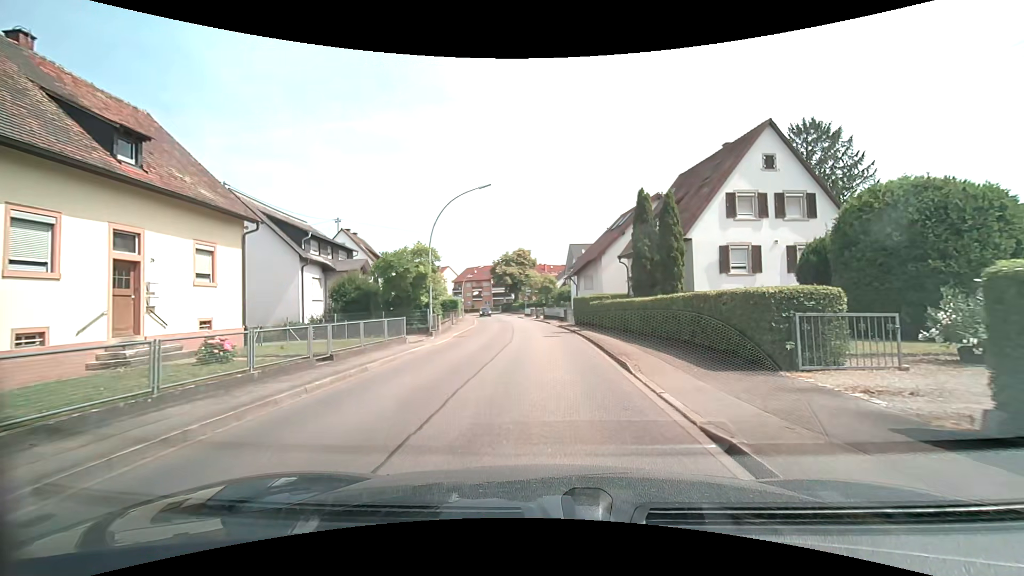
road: tertiary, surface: asphalt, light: Day
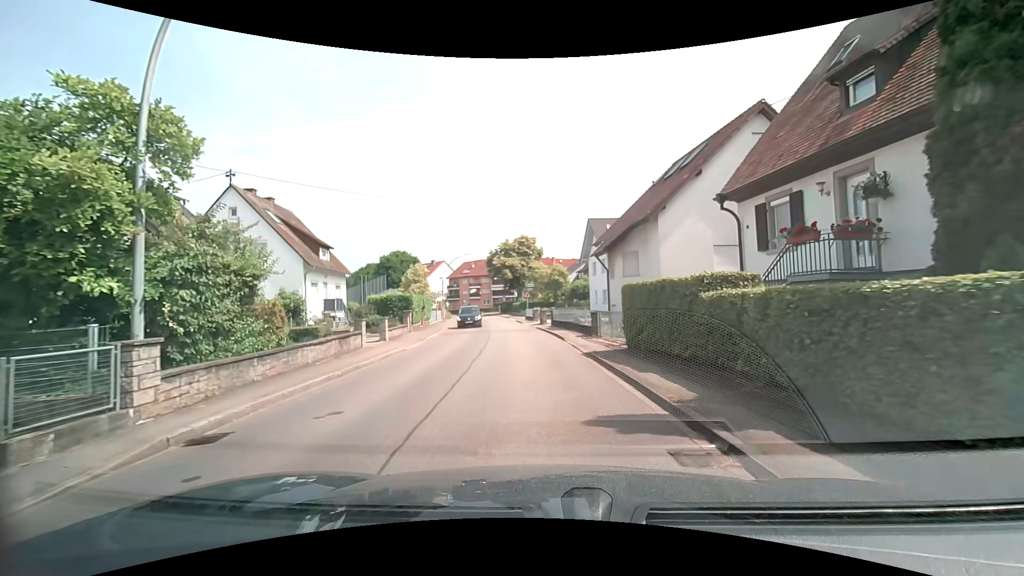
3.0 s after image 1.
(0.0, +19.5) m; -1°
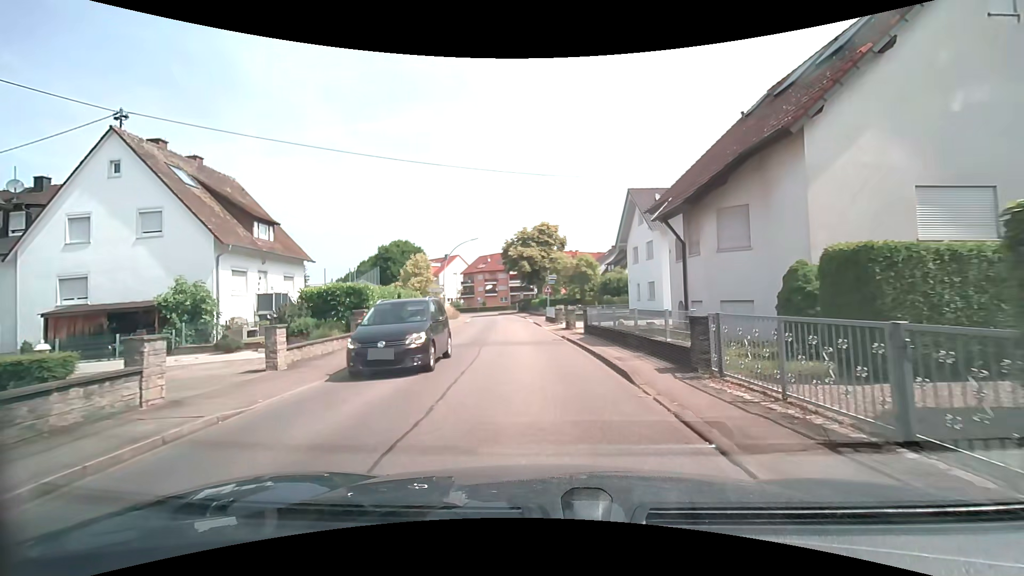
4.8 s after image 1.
(-0.3, +11.3) m; -3°
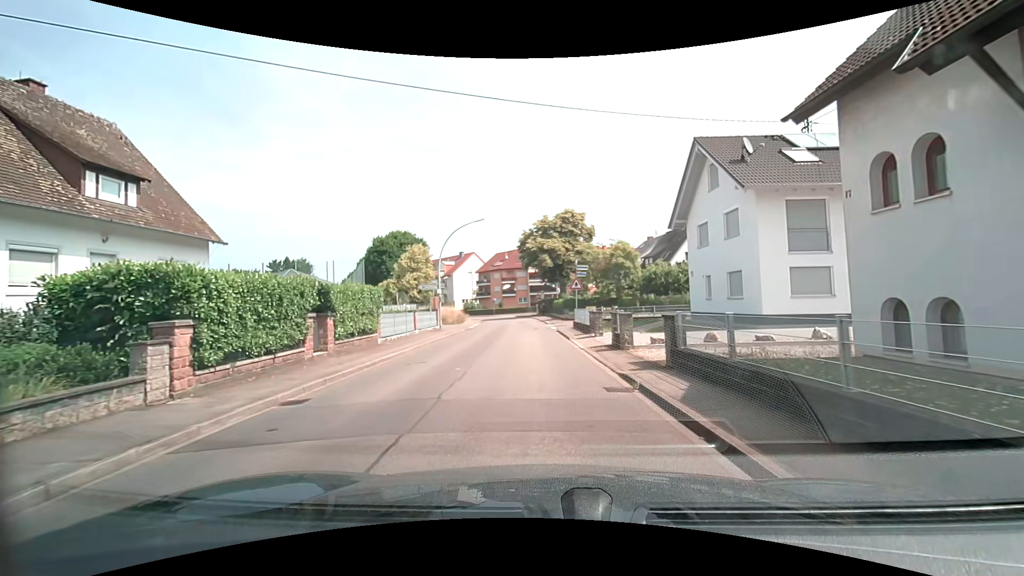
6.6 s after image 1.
(-0.2, +11.2) m; -2°
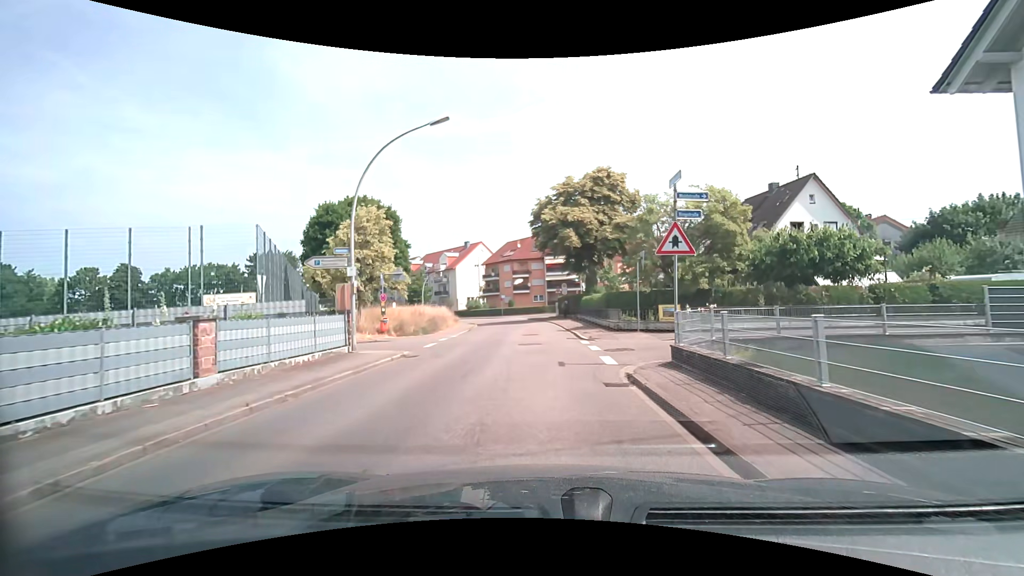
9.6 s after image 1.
(-0.5, +19.4) m; -2°
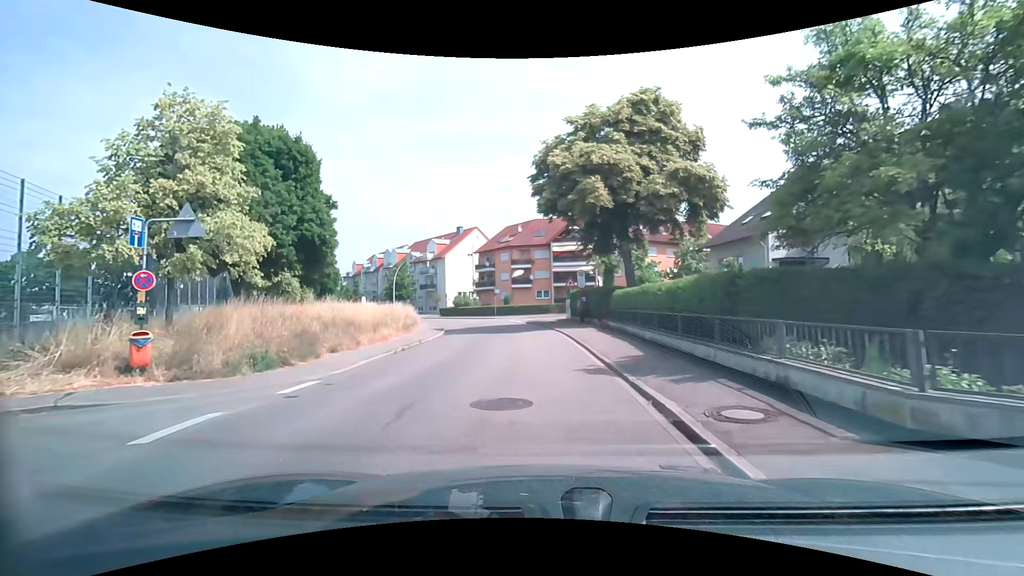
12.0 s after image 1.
(0.0, +16.7) m; 0°
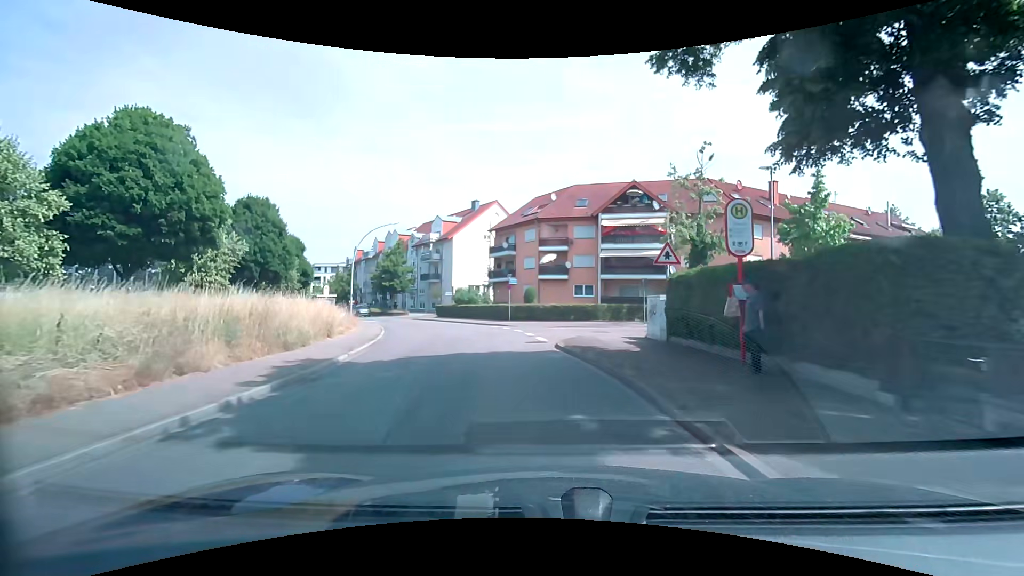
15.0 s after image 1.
(-0.9, +21.8) m; -4°
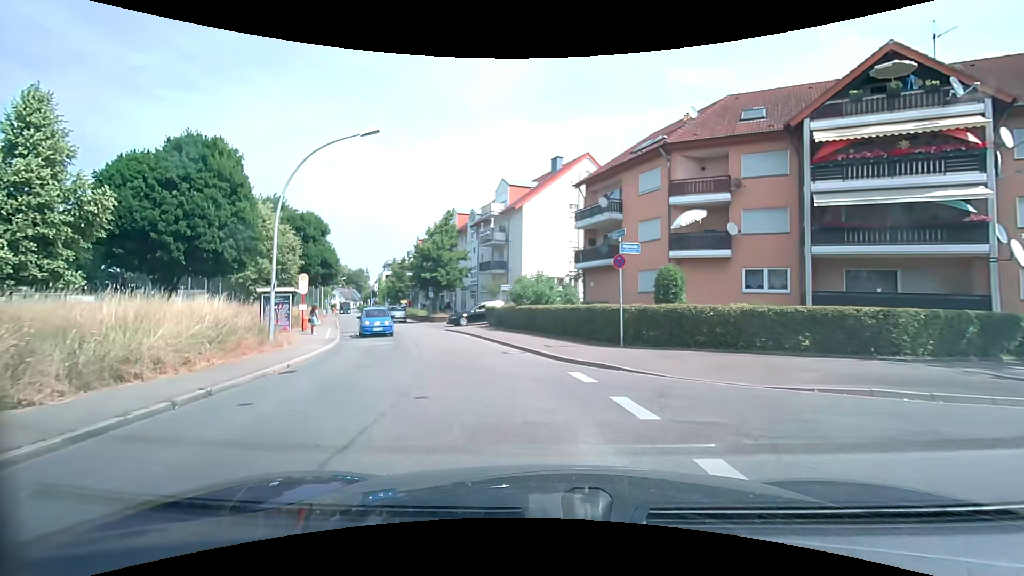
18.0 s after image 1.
(-1.7, +21.5) m; -10°
